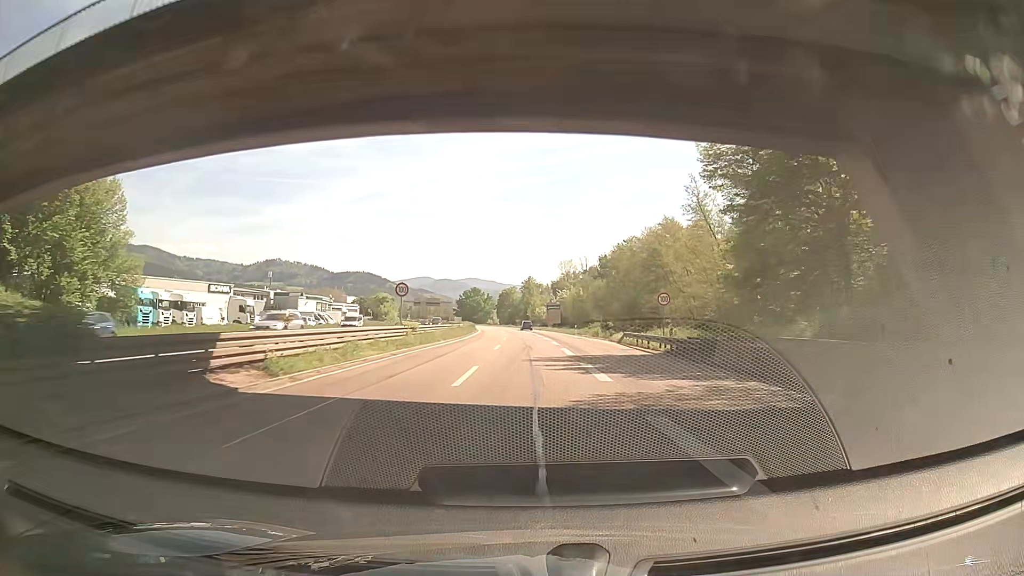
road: trunk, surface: asphalt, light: Day
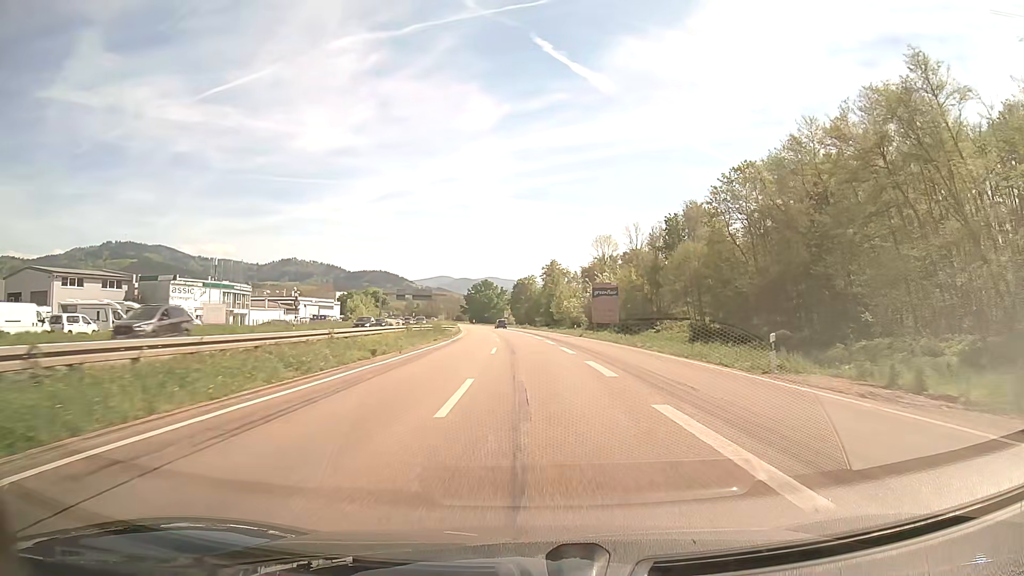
(-0.9, +58.9) m; -2°
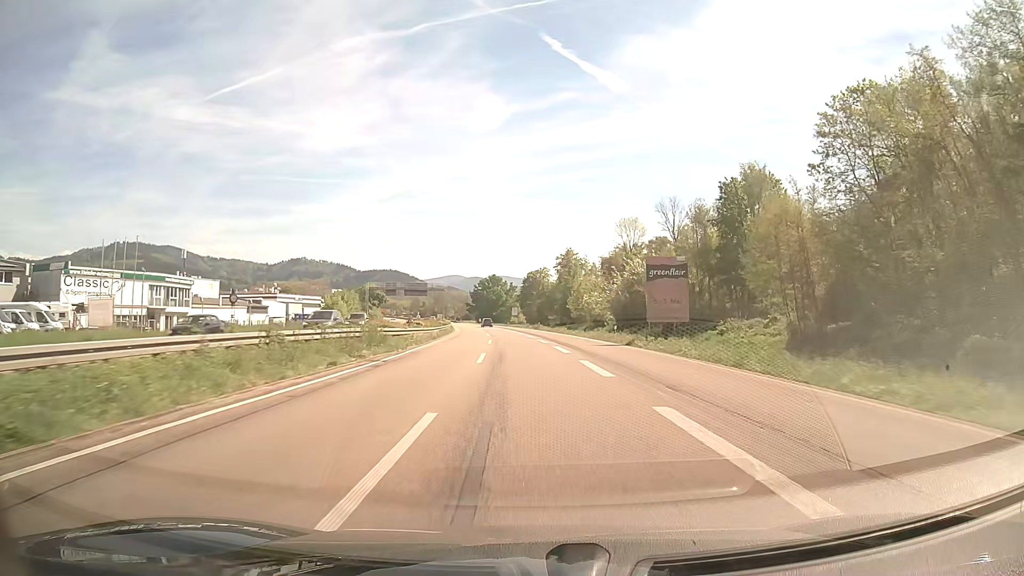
(-0.2, +24.5) m; -1°
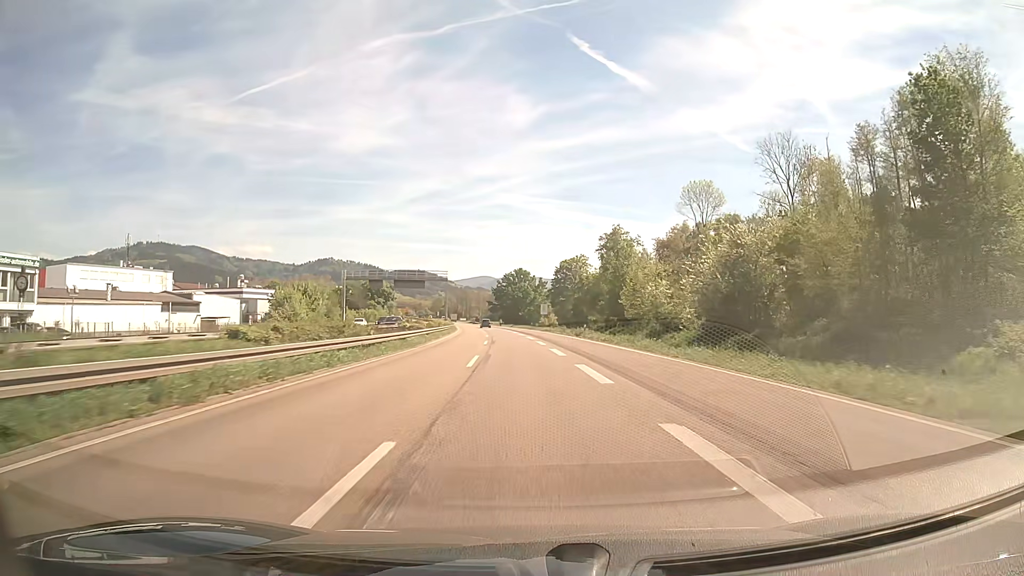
(-0.7, +37.6) m; -2°
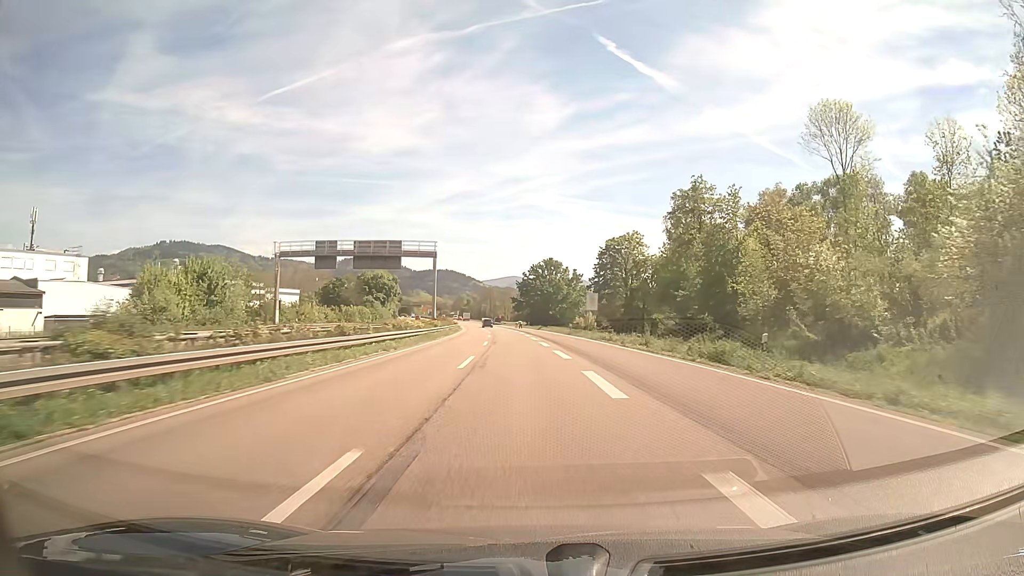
(-0.9, +38.6) m; -3°
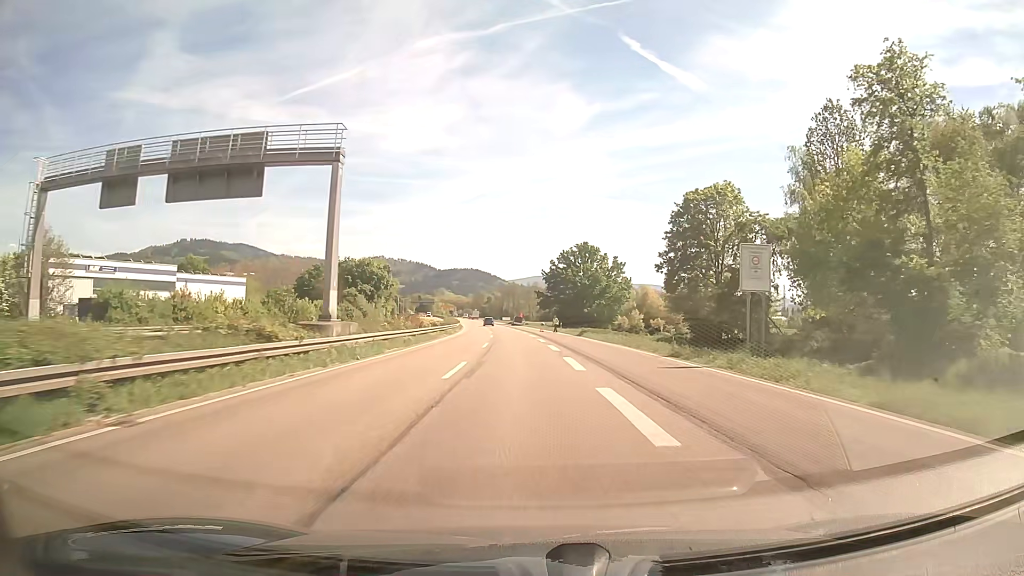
(-0.7, +39.6) m; -2°
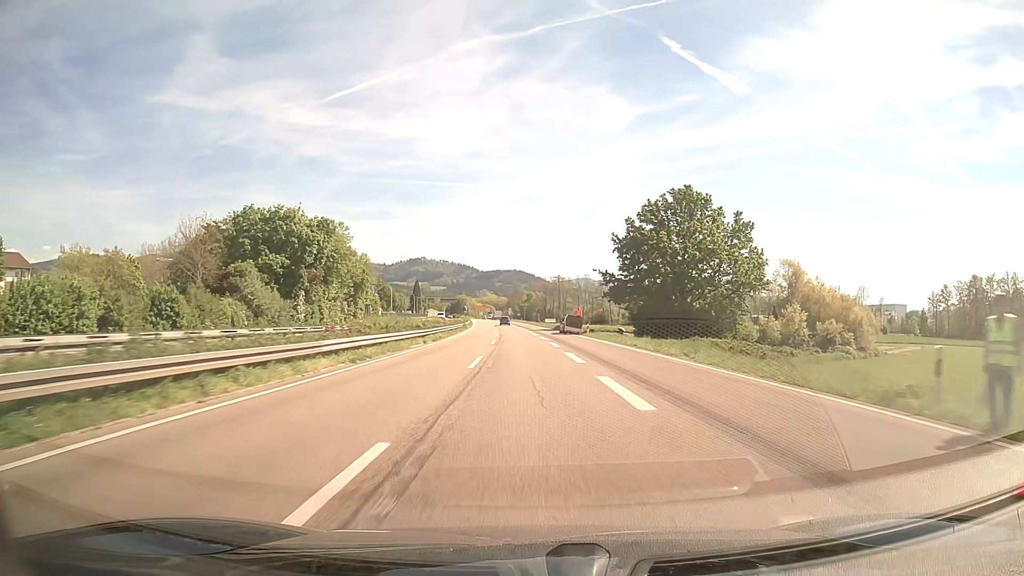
(-2.3, +67.9) m; -4°
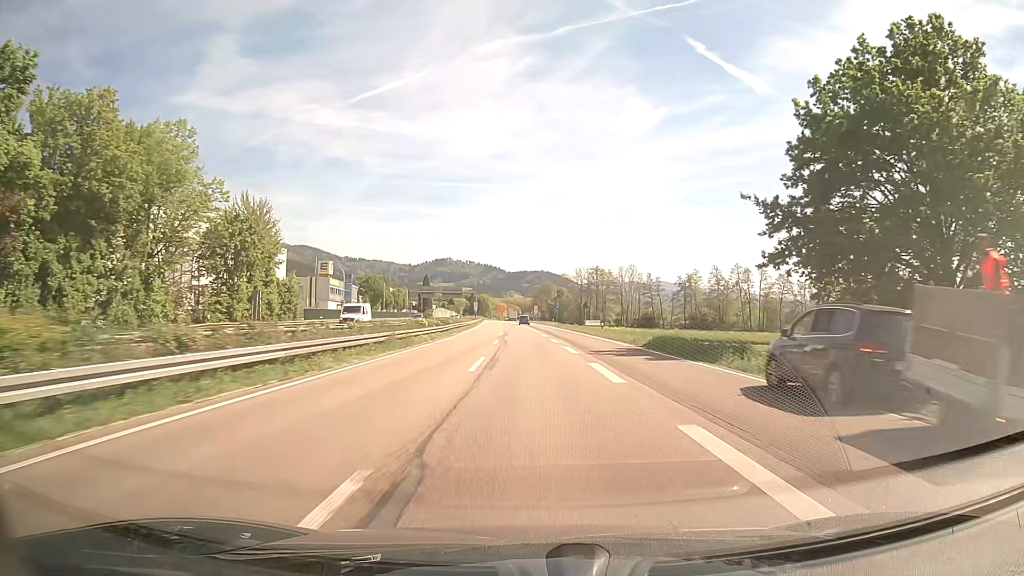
(-1.3, +55.8) m; -2°
(0, +10) (0, +20) (0, +30) (0, +40) (-1, +50) (-1, +60) (-1, +70) (-1, +80) (-2, +90) (-2, +100) m
